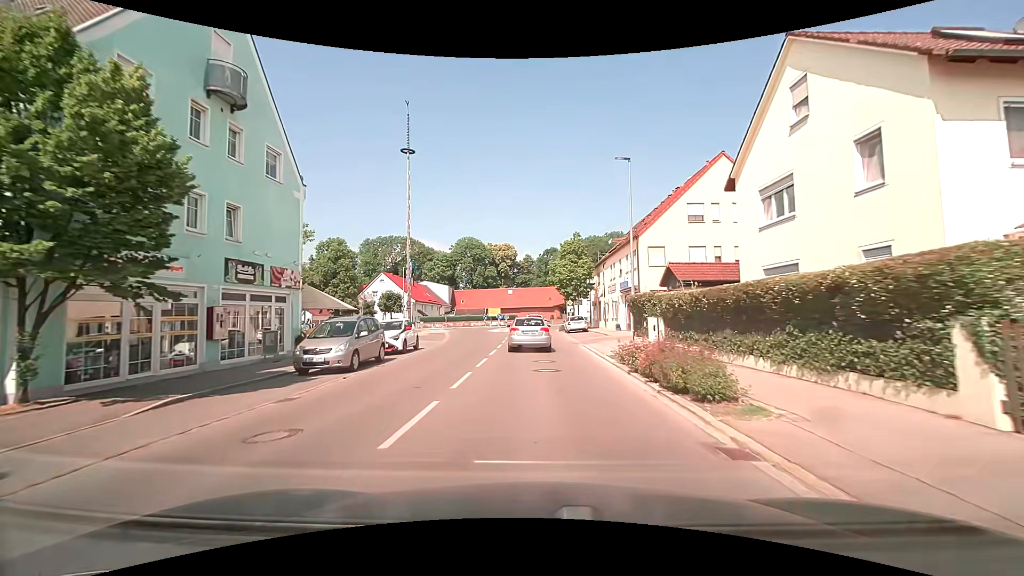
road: tertiary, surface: asphalt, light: Day
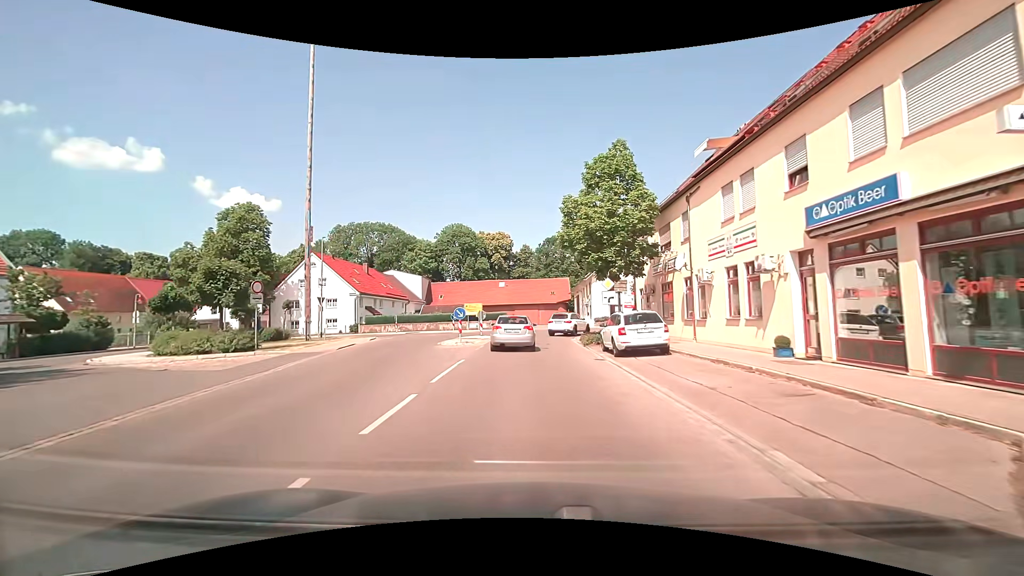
(-0.1, +26.3) m; 0°
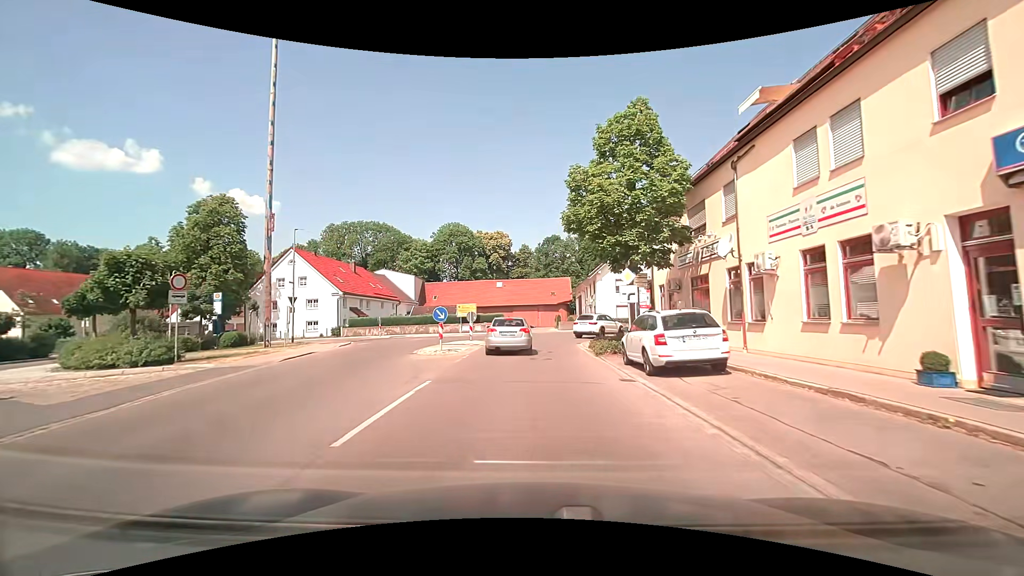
(0.0, +4.9) m; 0°
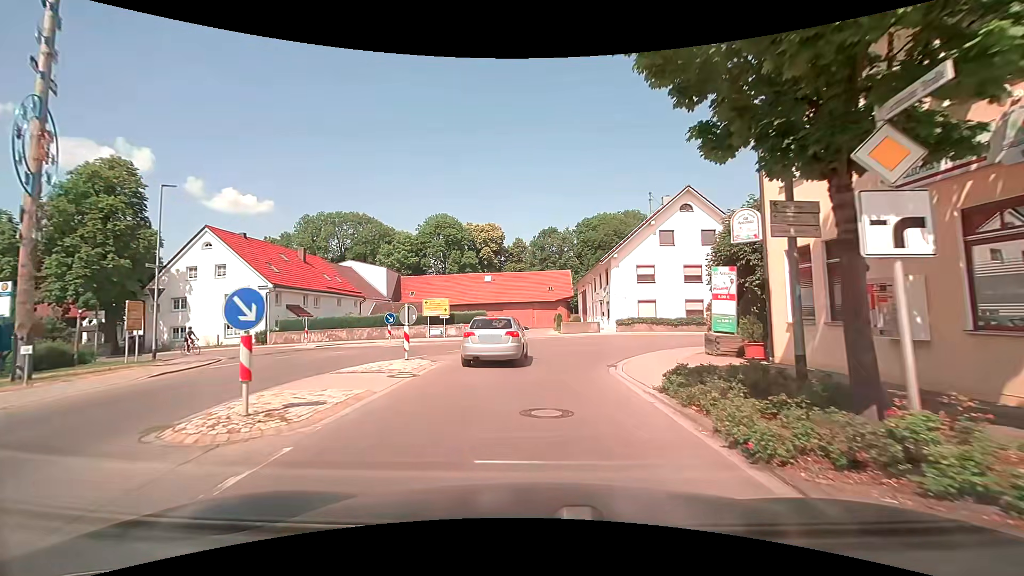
(0.0, +13.1) m; 0°
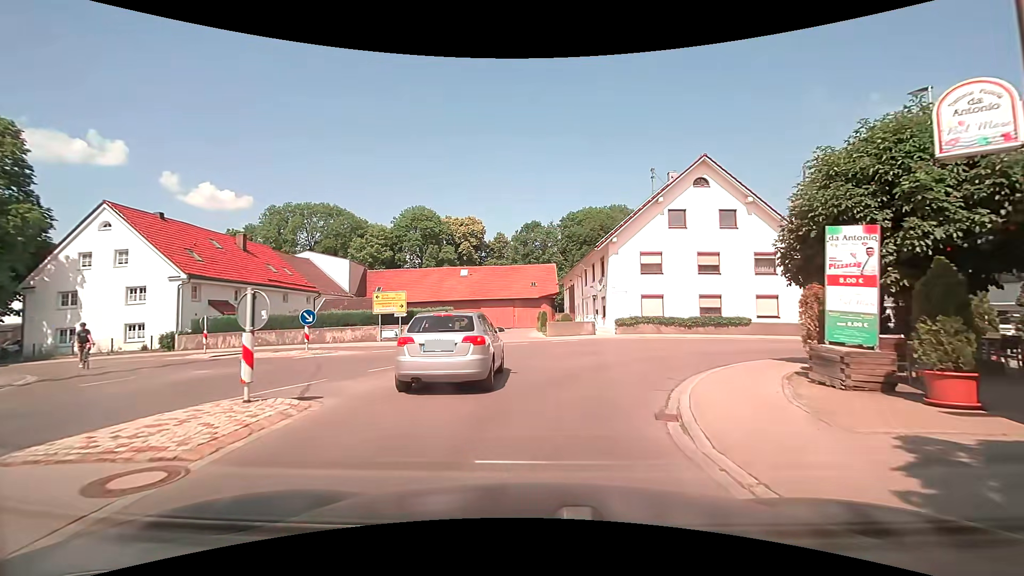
(+0.1, +7.5) m; +1°
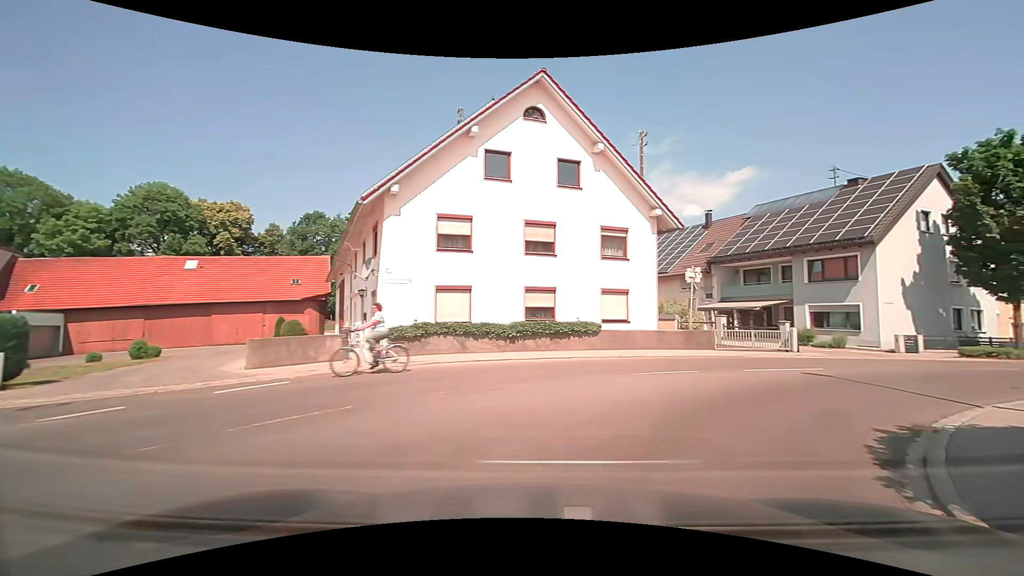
(+2.2, +13.5) m; +22°
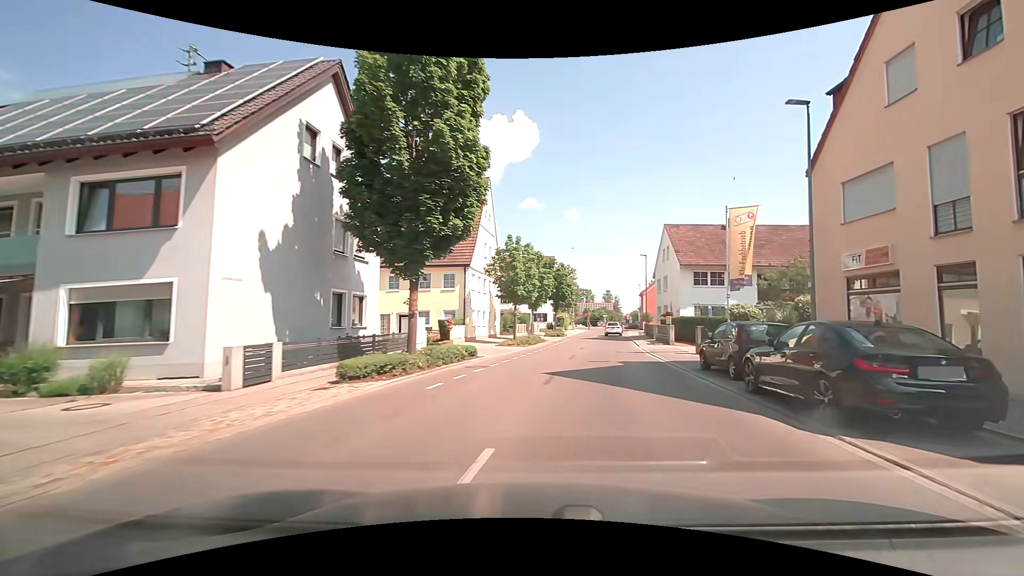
(+10.8, +16.4) m; +63°
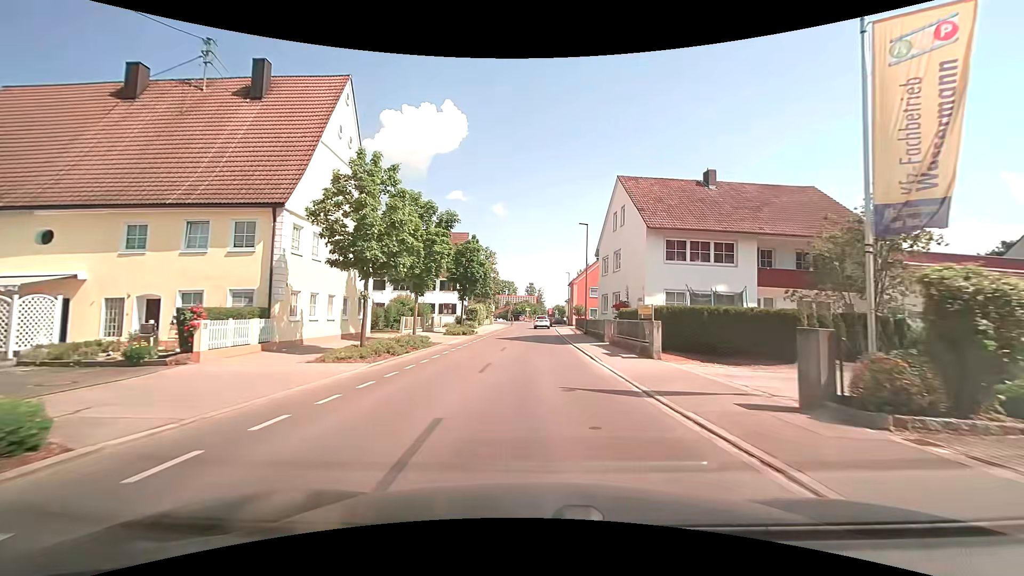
(+1.5, +16.4) m; +8°
(0, +10) (0, +20) (0, +30) (0, +40) (0, +50) (0, +60) (+1, +70) (+1, +80) (+1, +90) (0, +100) m
